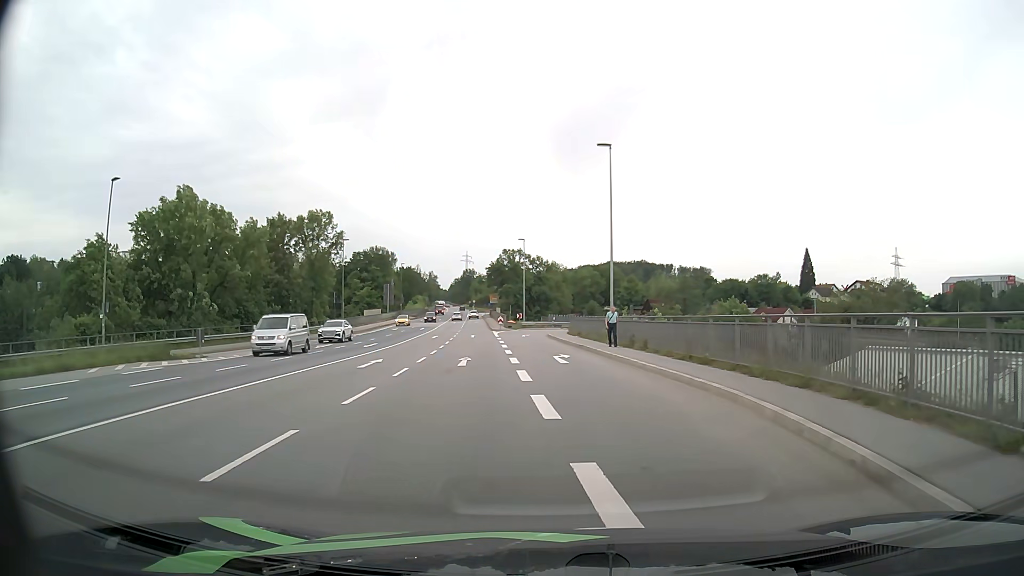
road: primary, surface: asphalt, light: Day
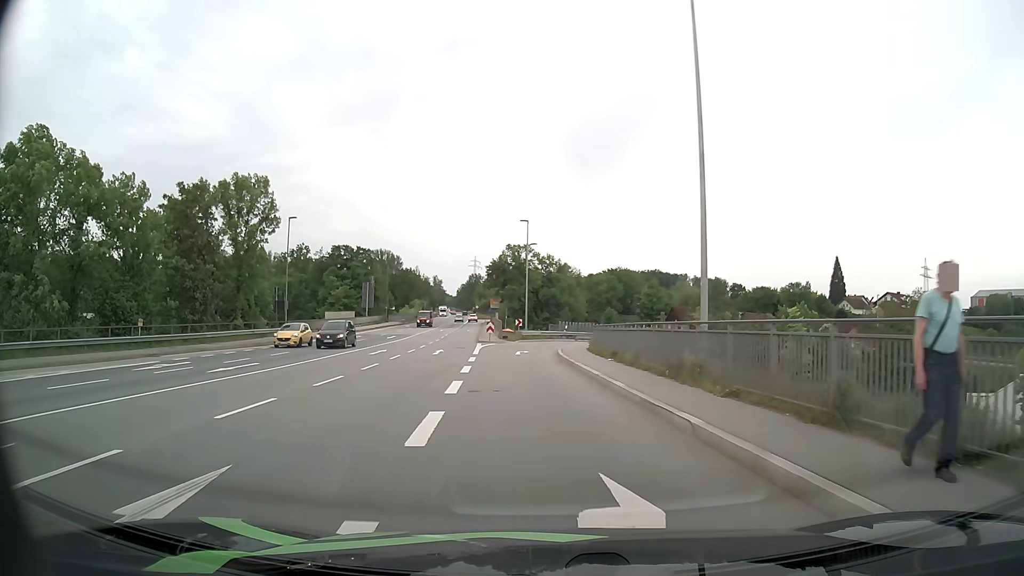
(0.0, +20.0) m; -1°
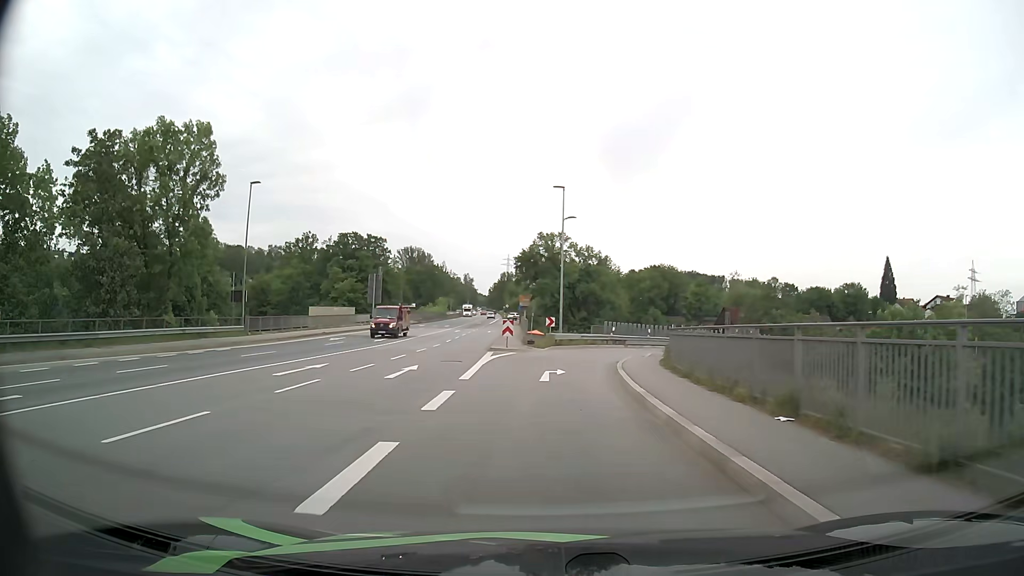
(-0.5, +15.1) m; -3°
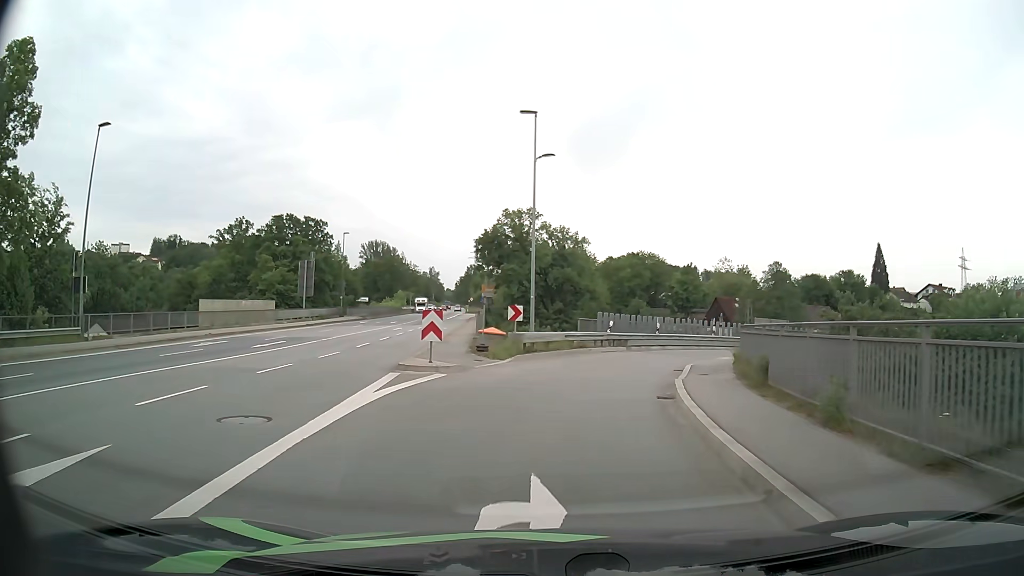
(+0.1, +15.4) m; +2°
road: primary_link
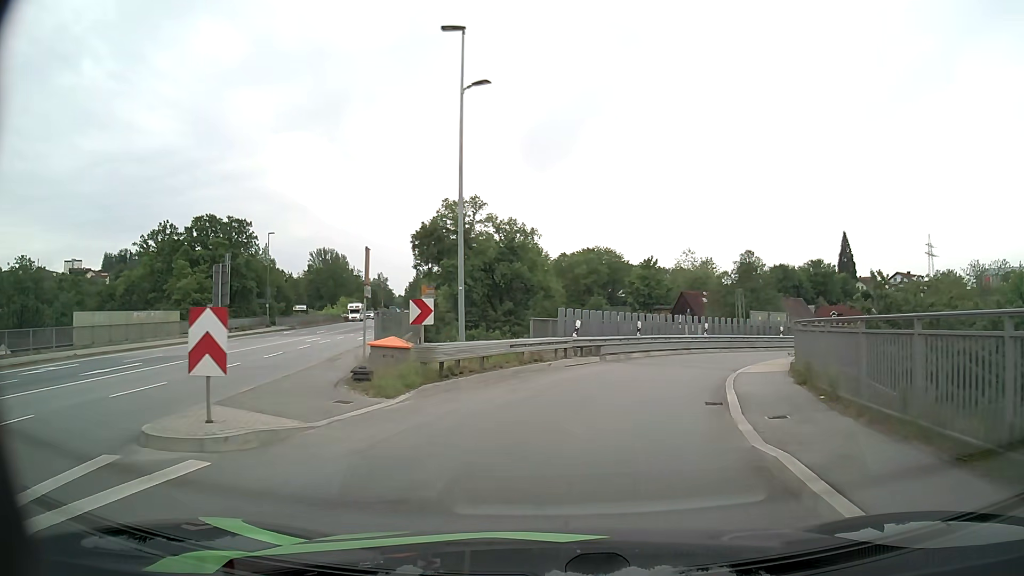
(+0.3, +9.4) m; +4°
(+1, +10) (+3, +20) (+7, +29) (+14, +35) (+23, +41) (+32, +44) (+42, +45) (+52, +43) (+61, +40) (+71, +35) m
